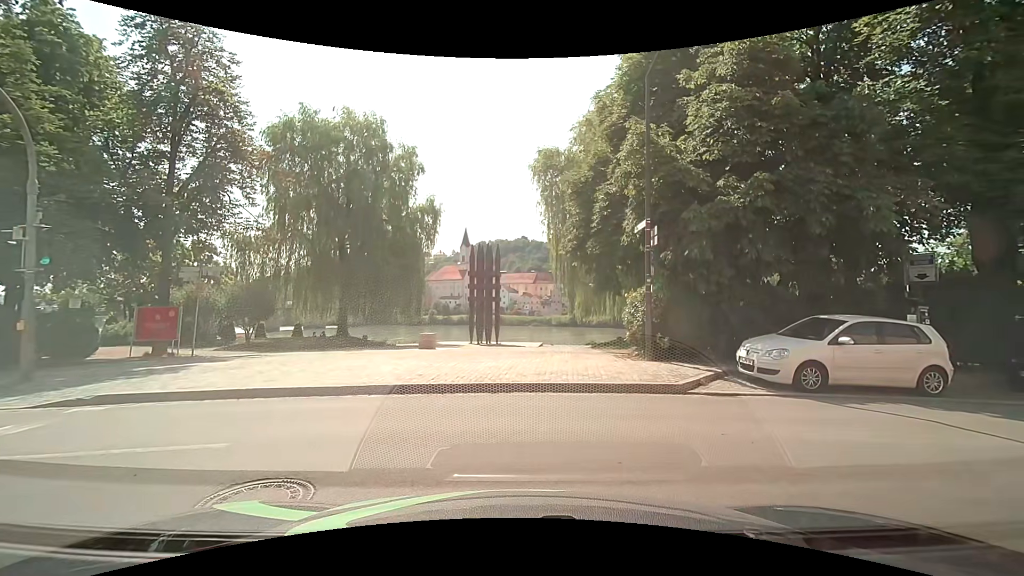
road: residential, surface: sett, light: Day
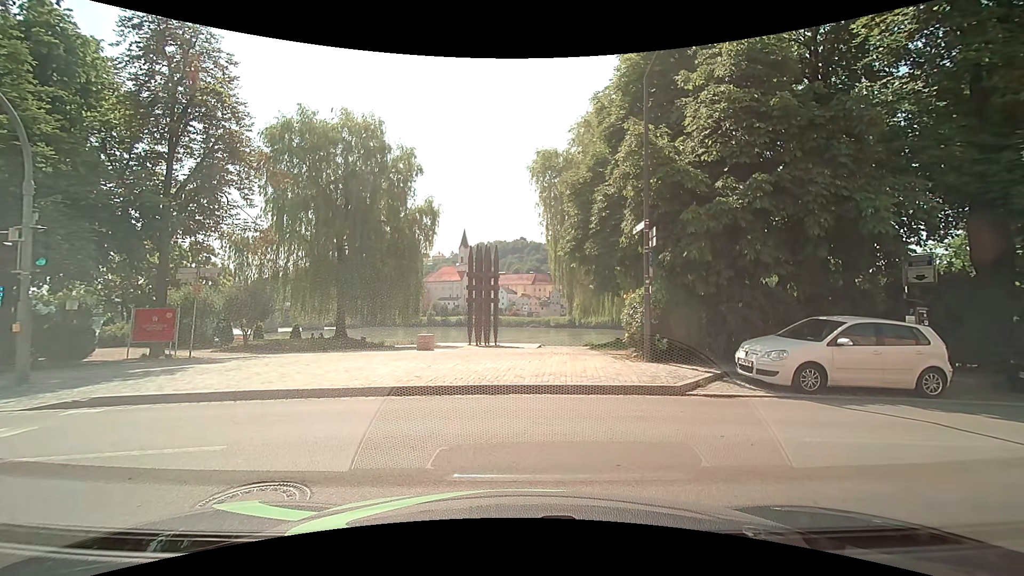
(0.0, +0.1) m; 0°
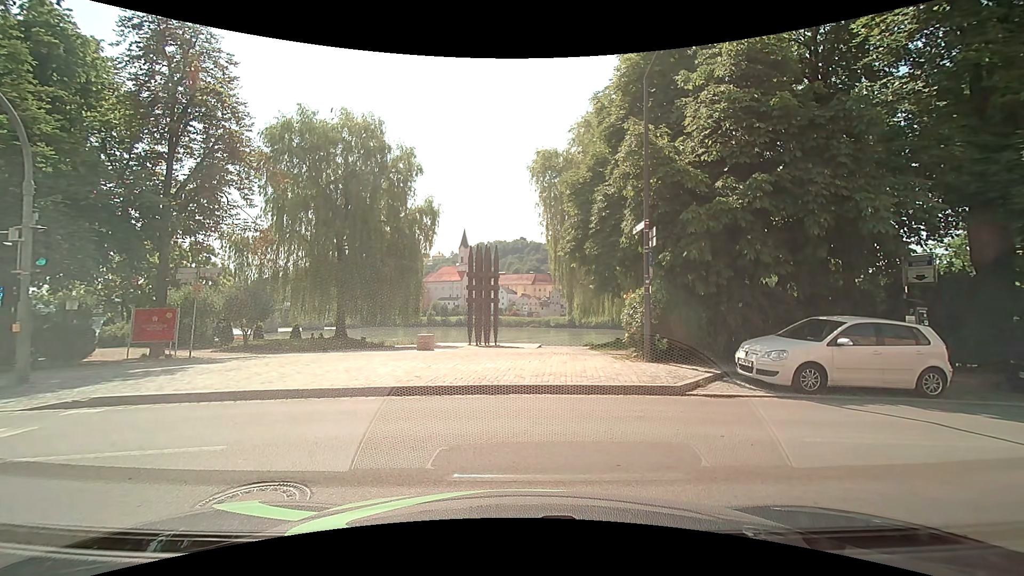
(0.0, 0.0) m; 0°
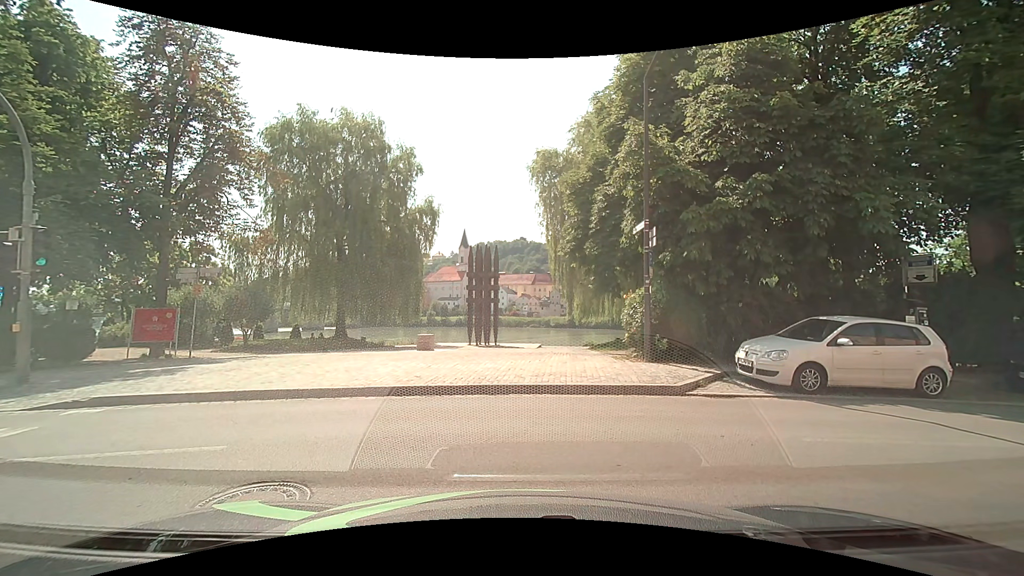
(0.0, 0.0) m; 0°
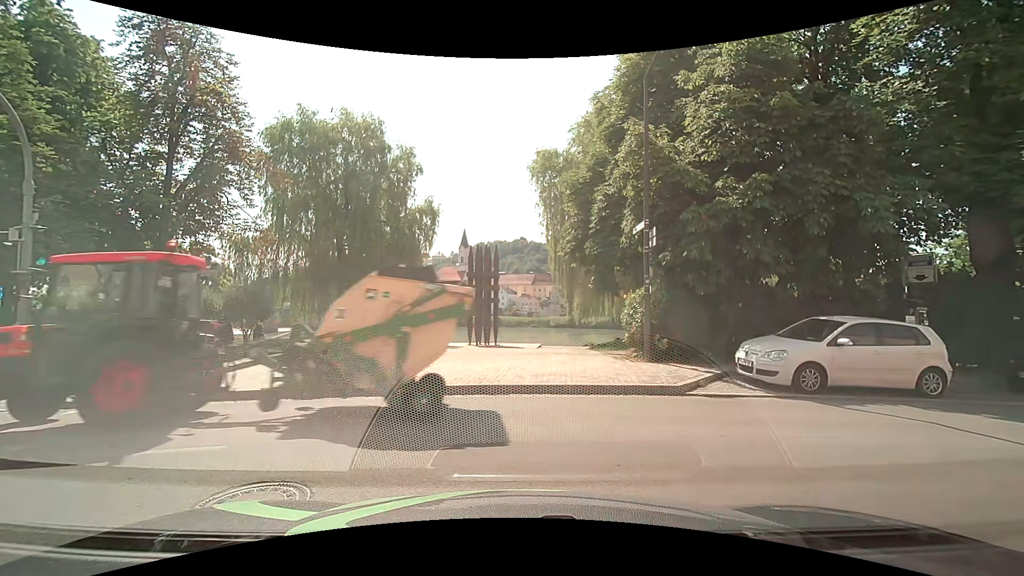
(0.0, 0.0) m; 0°
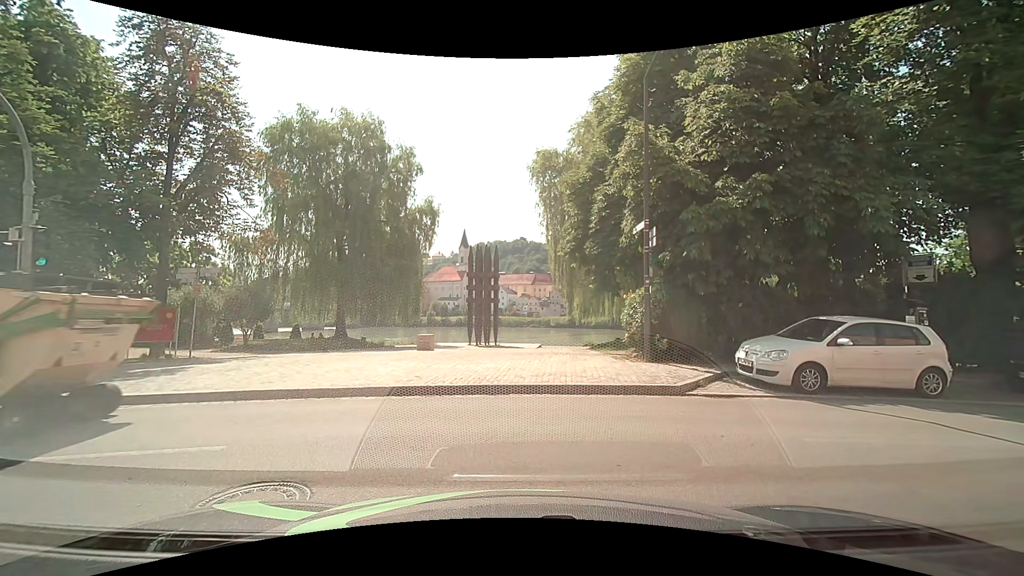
(0.0, 0.0) m; 0°
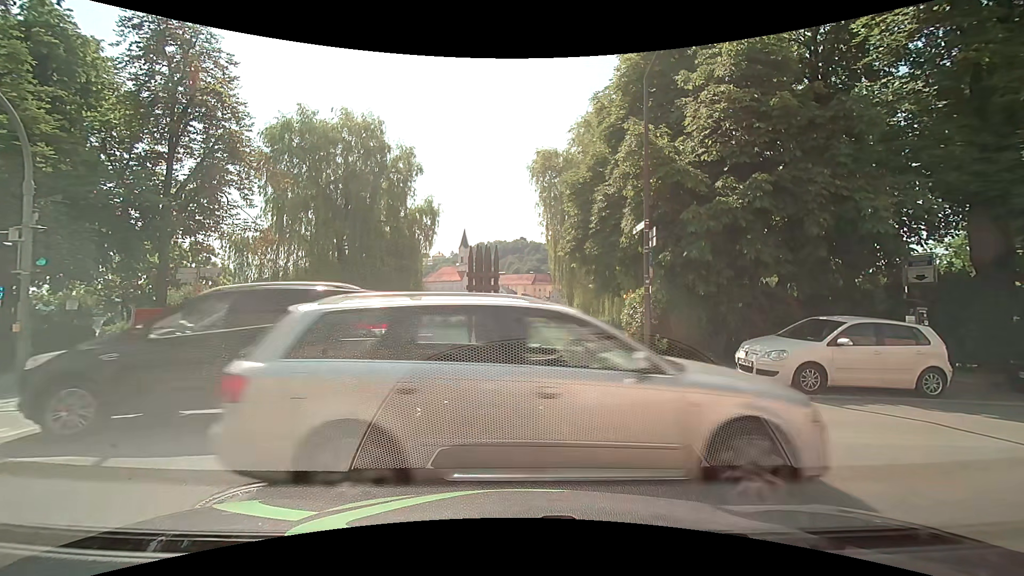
(0.0, 0.0) m; 0°
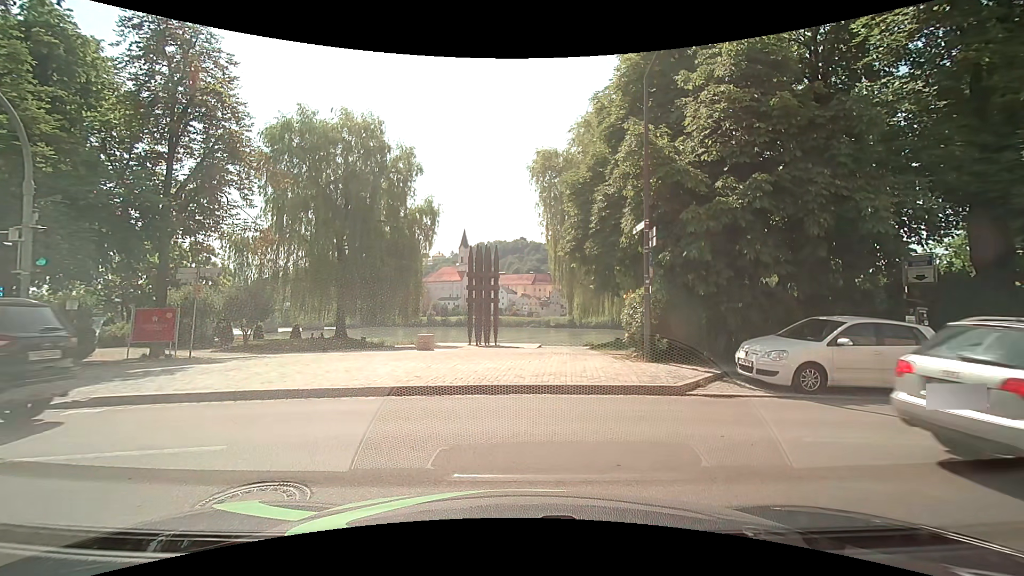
(0.0, 0.0) m; 0°
